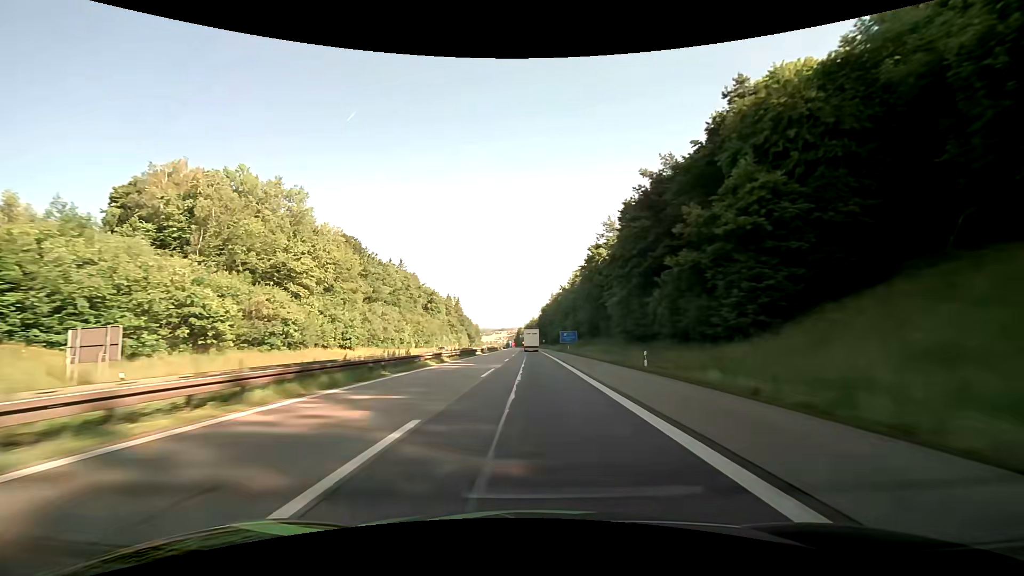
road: motorway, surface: asphalt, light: Day
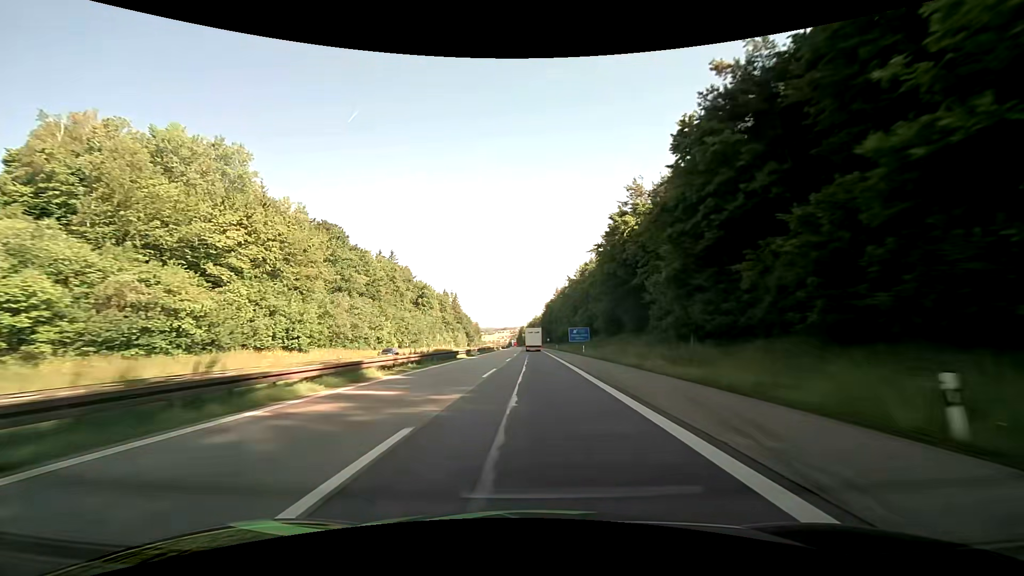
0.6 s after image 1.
(-0.1, +18.7) m; -1°
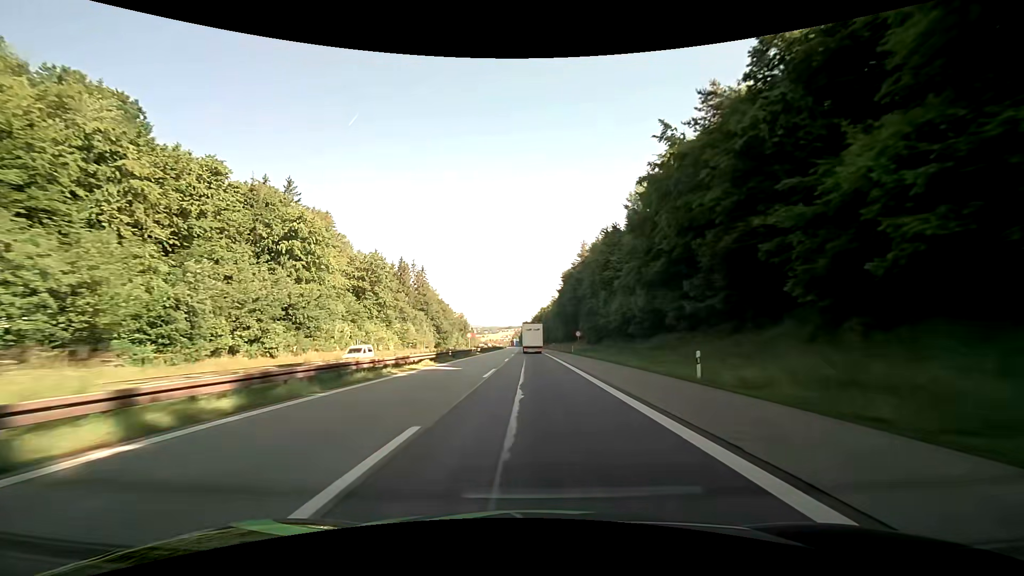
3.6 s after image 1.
(-0.4, +89.5) m; 0°
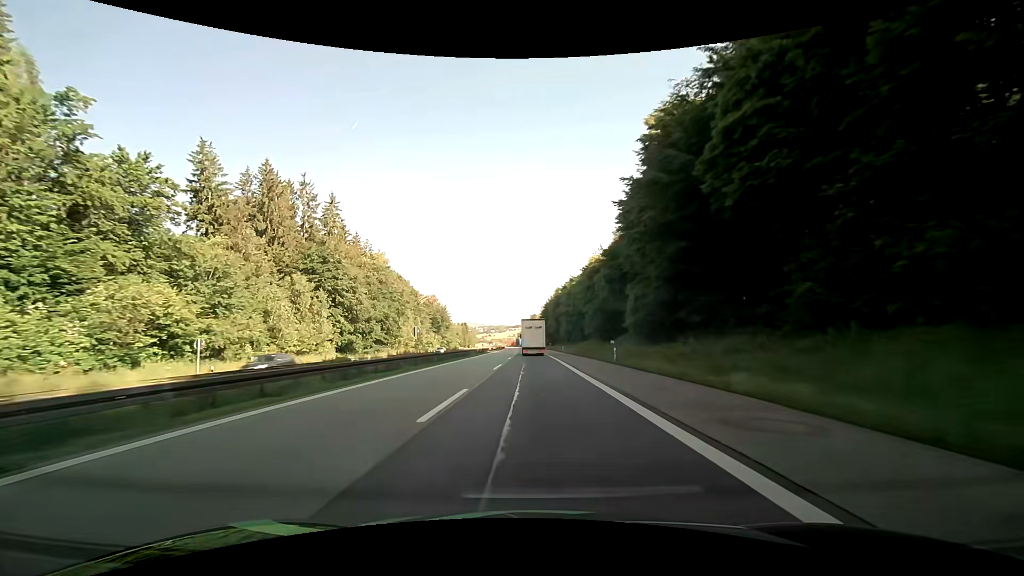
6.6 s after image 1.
(-0.8, +83.4) m; -1°
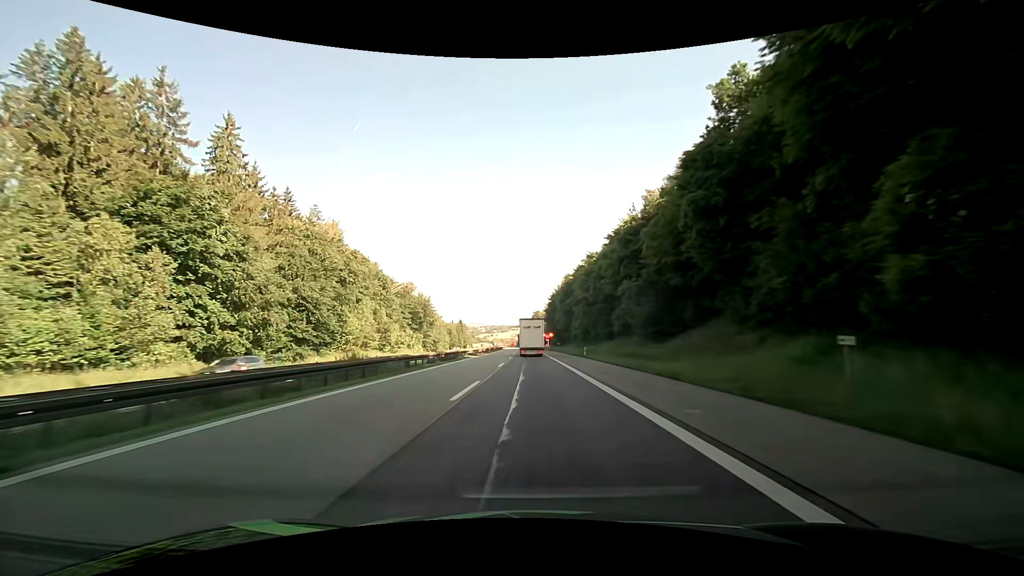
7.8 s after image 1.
(-0.1, +32.0) m; 0°
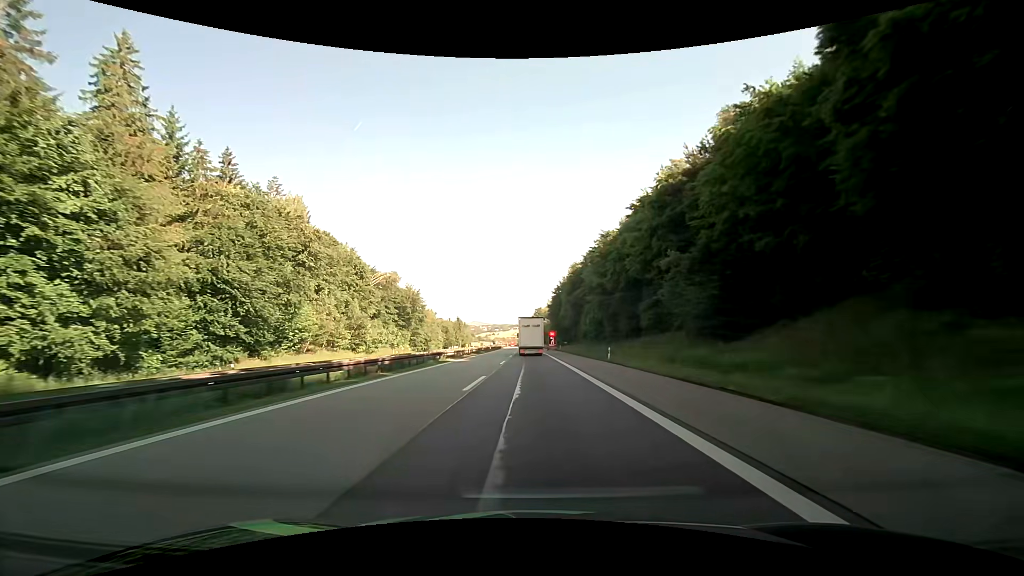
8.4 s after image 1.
(0.0, +15.8) m; 0°
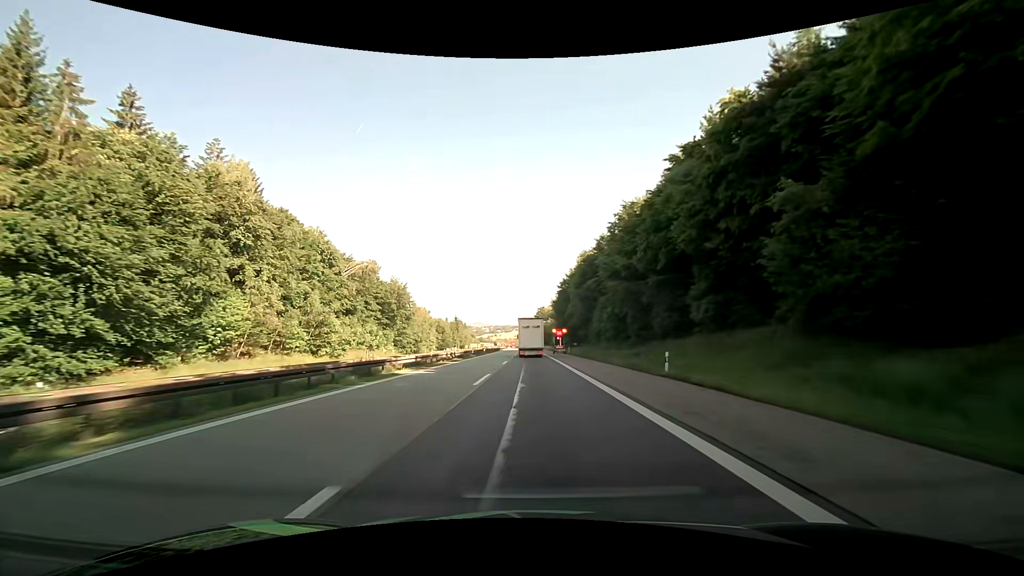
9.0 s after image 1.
(-0.1, +15.7) m; 0°
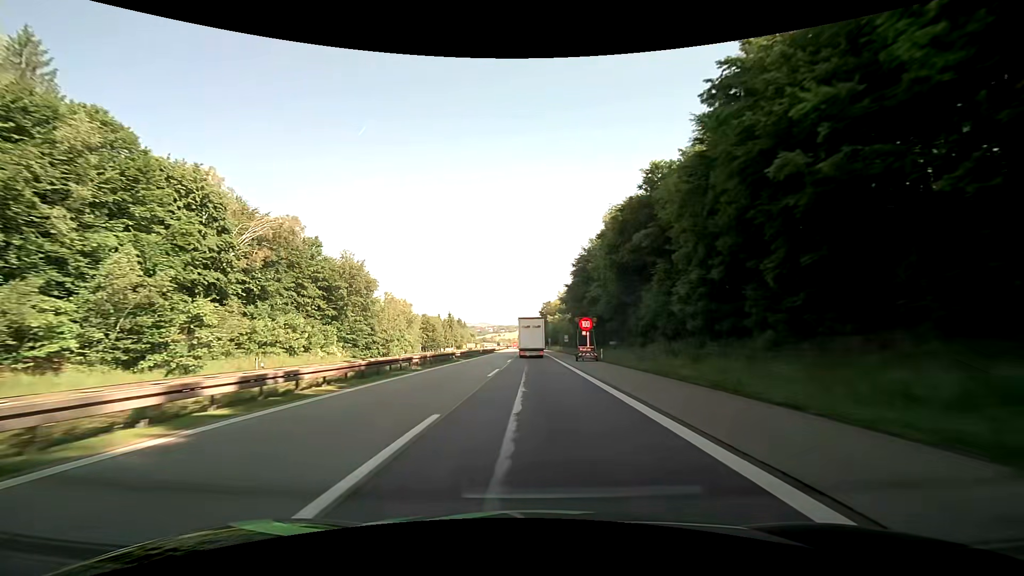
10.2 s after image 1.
(-0.2, +31.2) m; 0°
(0, +10) (0, +20) (0, +30) (0, +40) (0, +50) (0, +60) (-1, +70) (-1, +80) (-1, +90) (-1, +100) m
